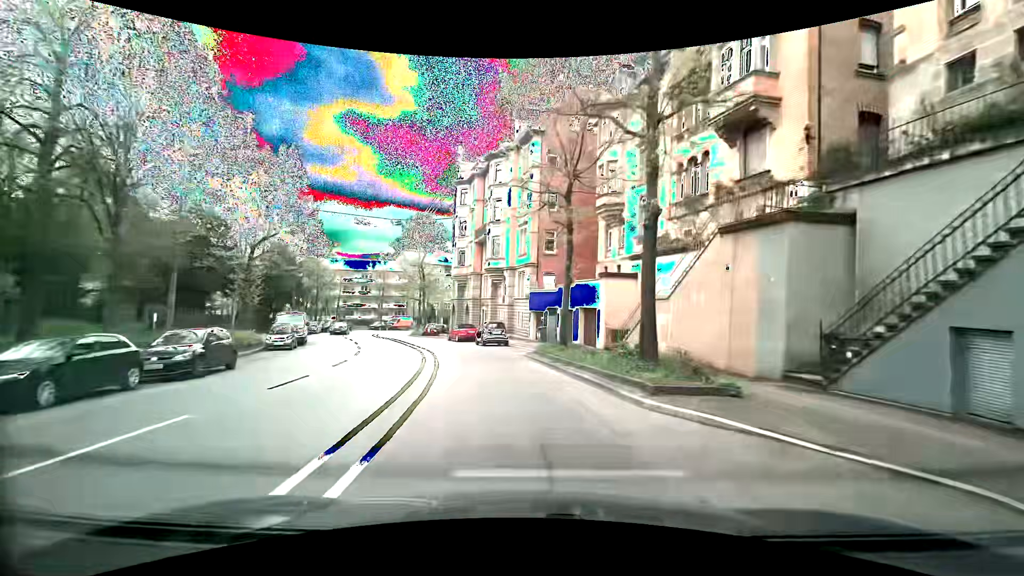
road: secondary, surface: asphalt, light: Day
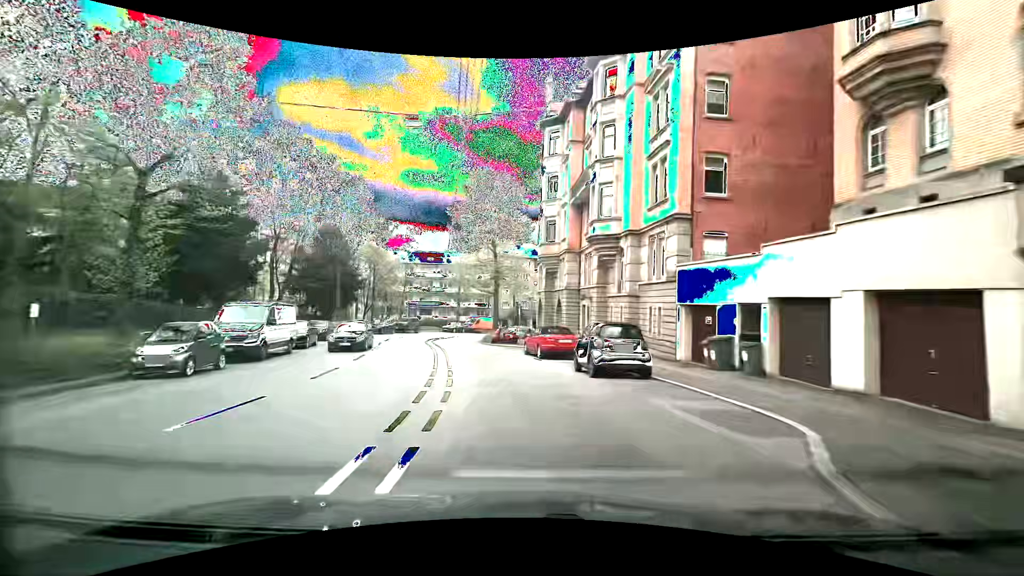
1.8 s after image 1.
(-1.6, +17.0) m; -11°
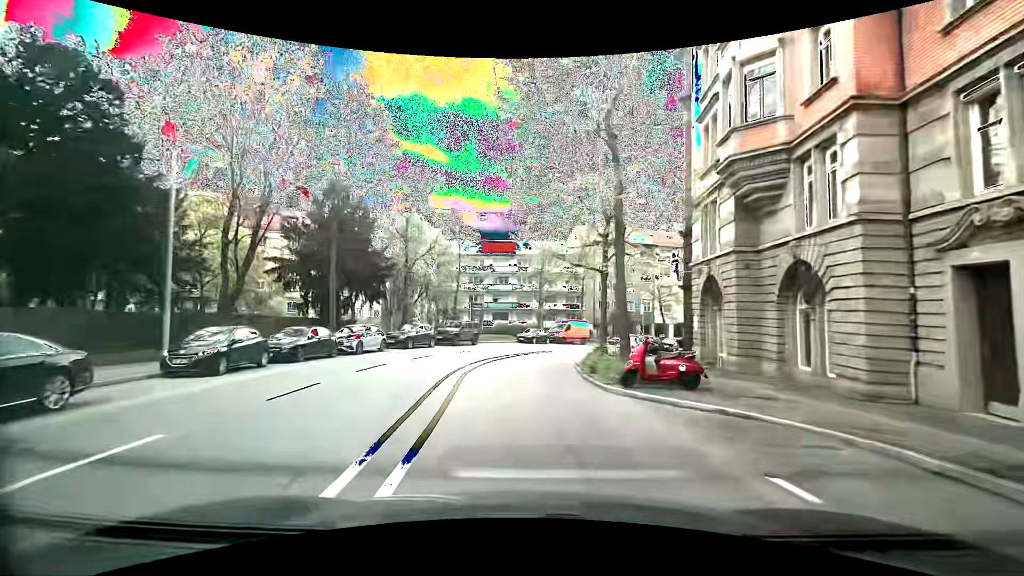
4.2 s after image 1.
(-1.9, +21.9) m; -10°
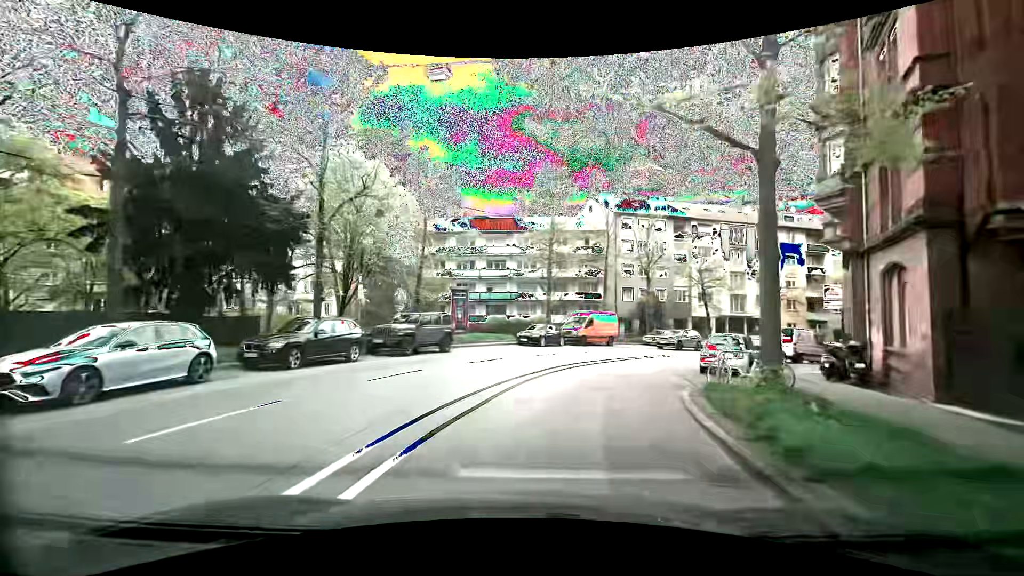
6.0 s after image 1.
(-0.1, +15.6) m; 0°
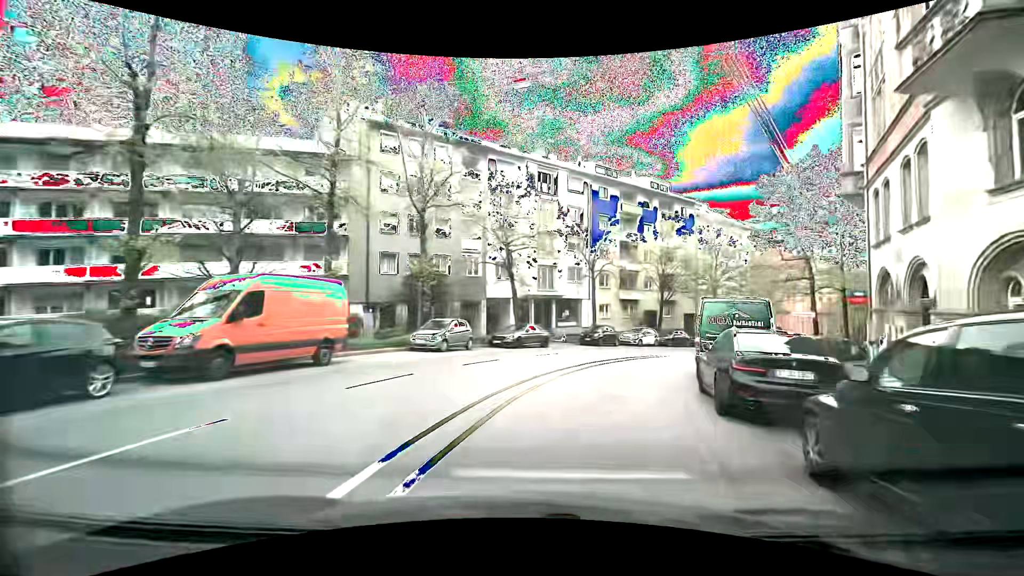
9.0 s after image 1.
(+4.9, +23.1) m; +25°
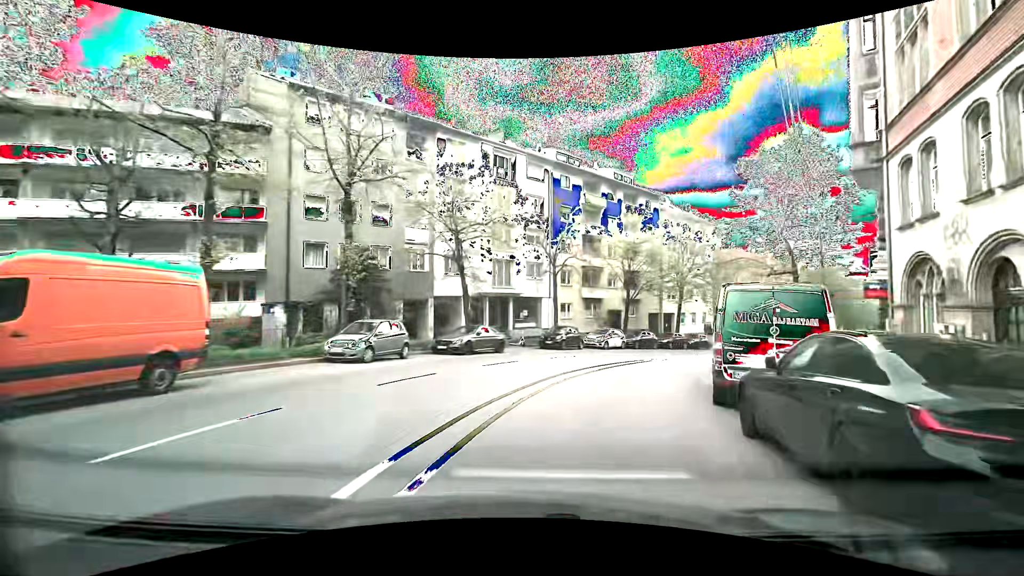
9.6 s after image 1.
(+0.2, +4.7) m; +7°
(+1, +10) (+4, +20) (+8, +28) (+14, +36) (+21, +44) (+27, +51) (+34, +59) (+40, +67) (+47, +74) (+54, +82) m
